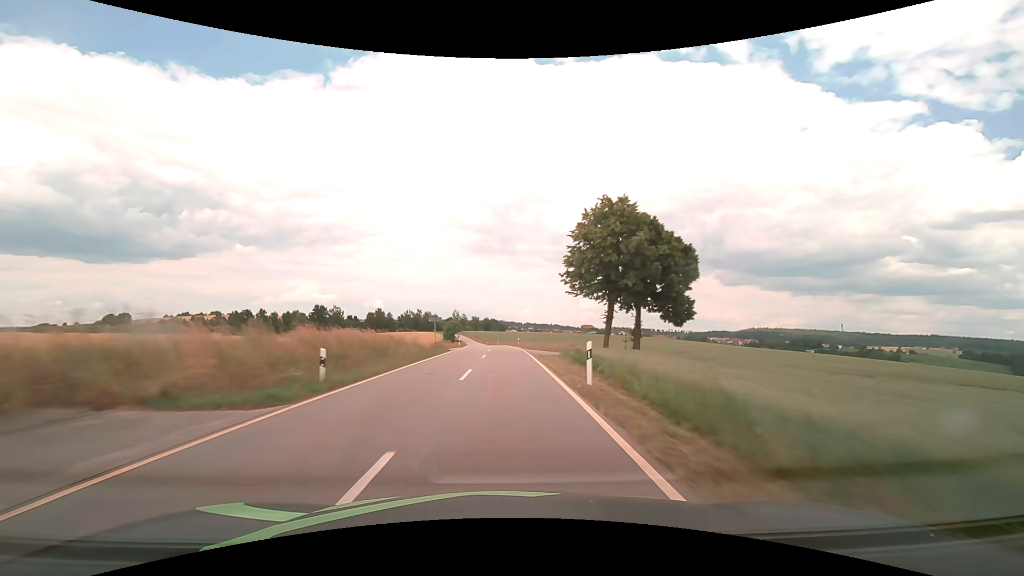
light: Day
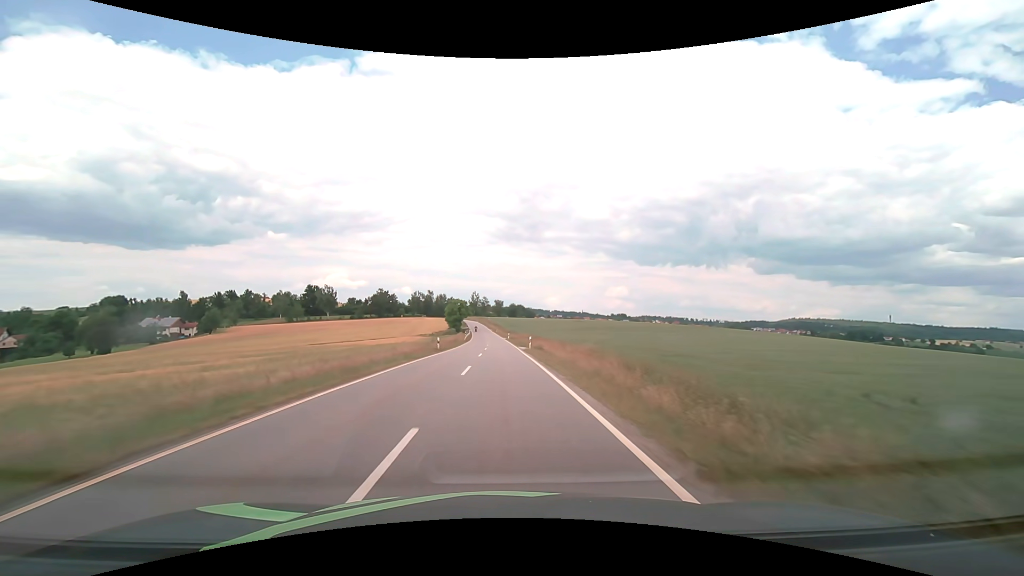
(-1.6, +71.8) m; -3°
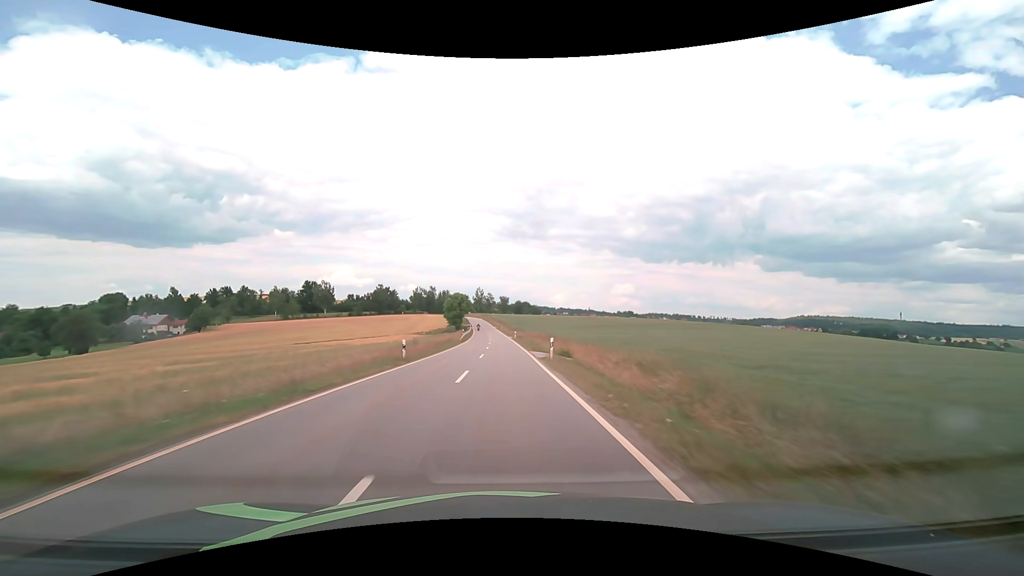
(-0.1, +14.4) m; -1°
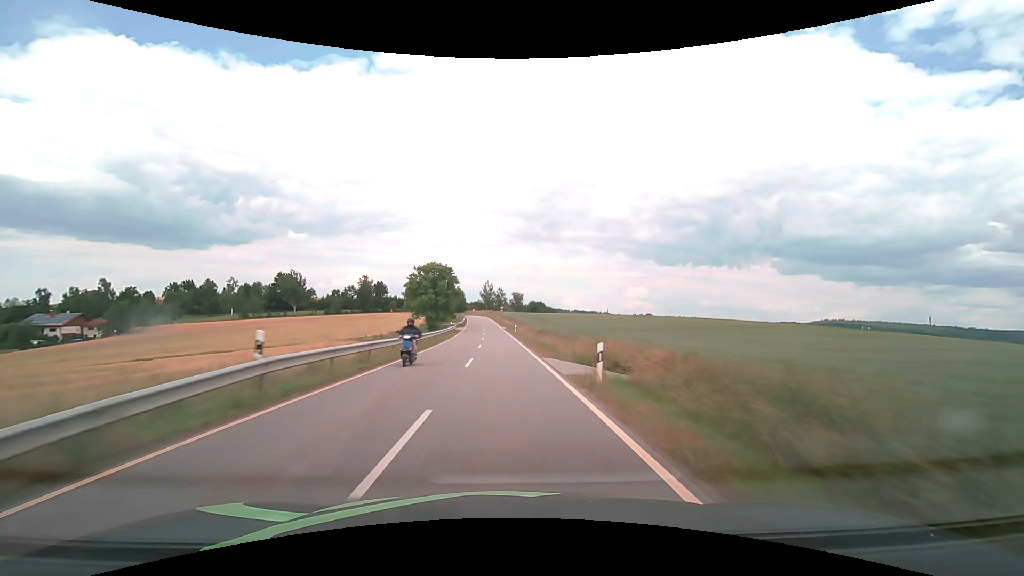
(-0.7, +57.4) m; -1°
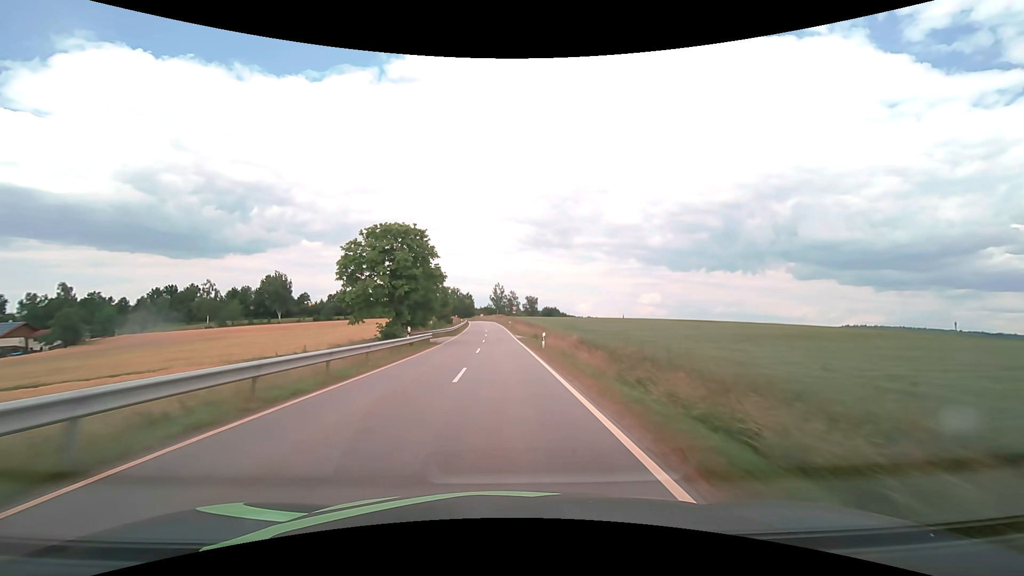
(-0.3, +28.5) m; -1°
(0, +10) (0, +20) (0, +30) (-1, +40) (-1, +50) (-1, +60) (-2, +70) (-2, +80) (-3, +90) (-3, +100) m
